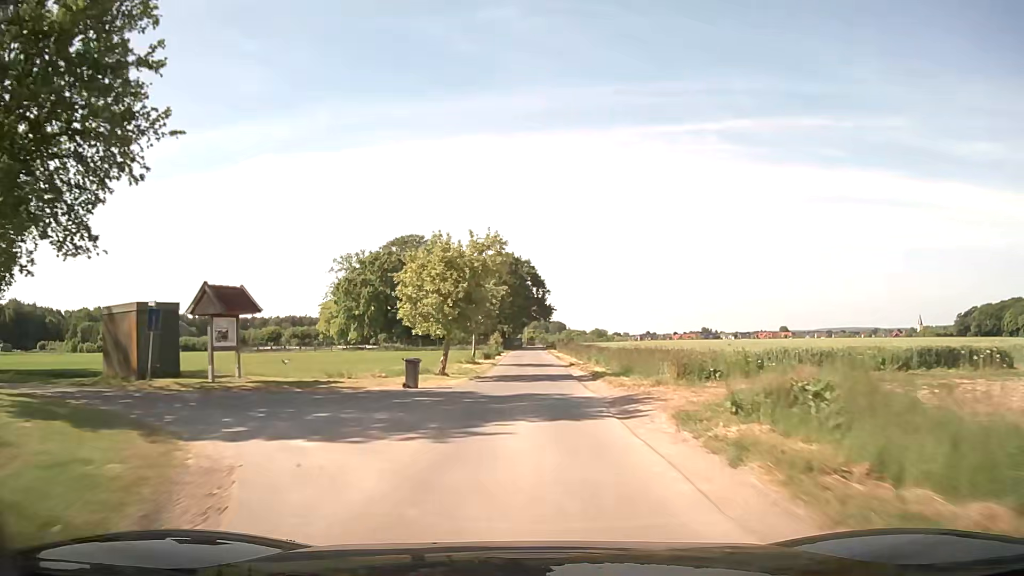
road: unclassified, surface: asphalt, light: Day
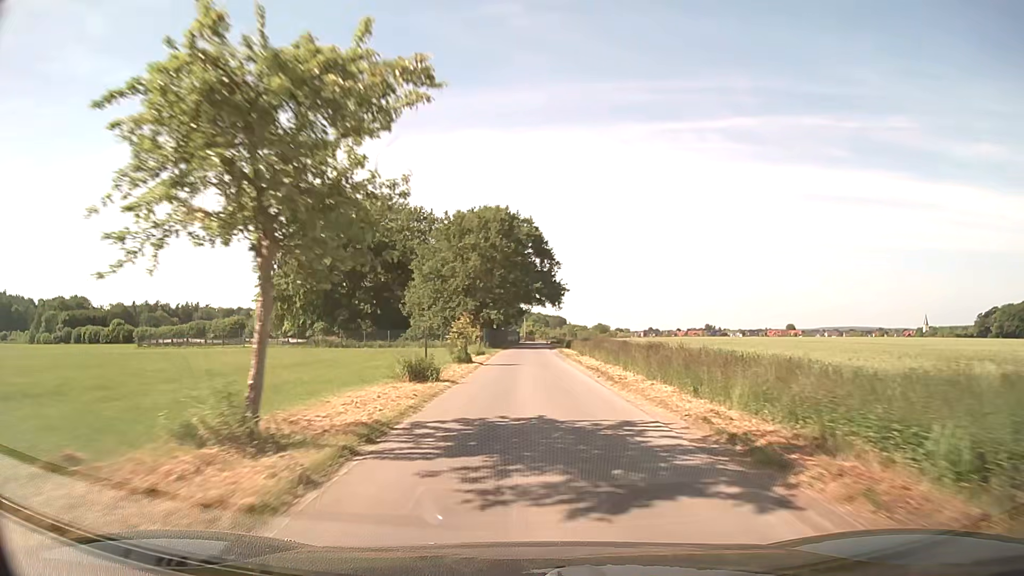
(0.0, +32.2) m; 0°
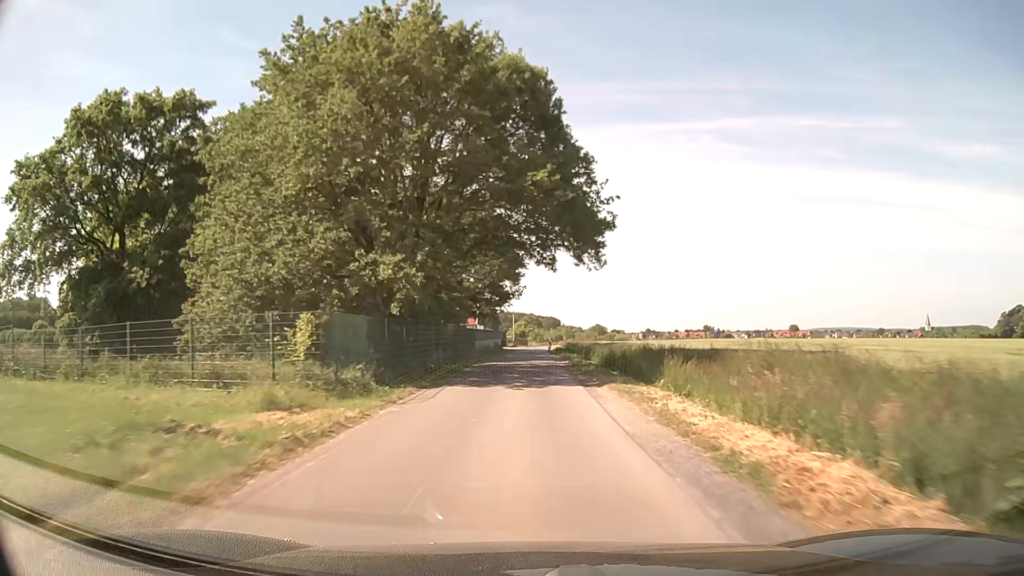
(+0.1, +43.0) m; +1°
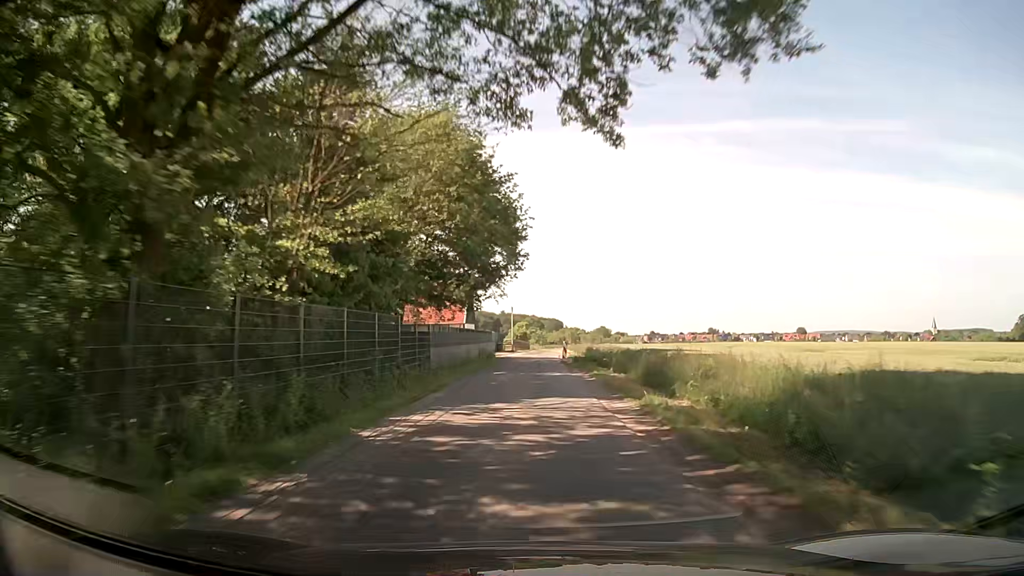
(-0.1, +21.3) m; 0°
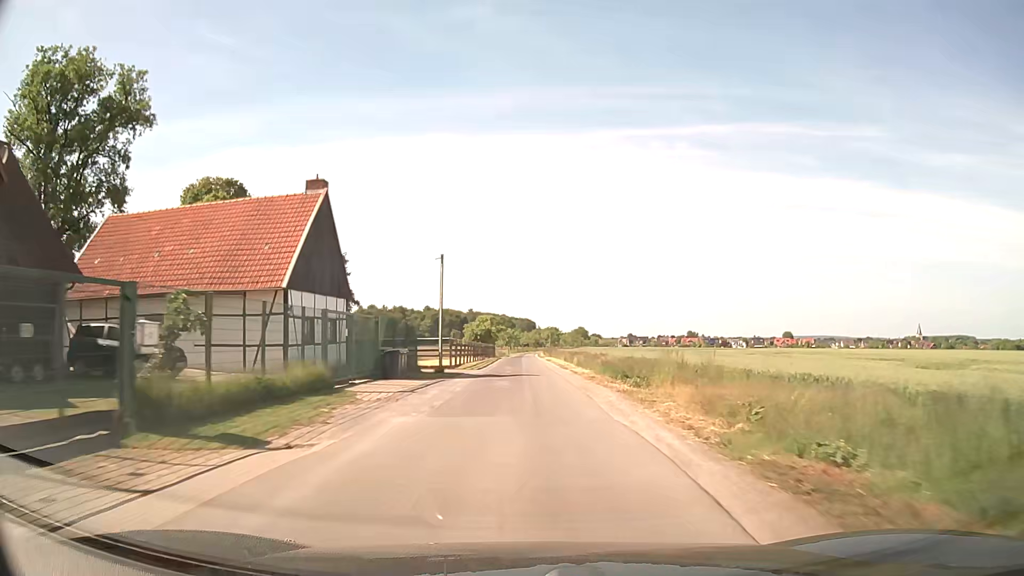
(+0.4, +51.0) m; +2°
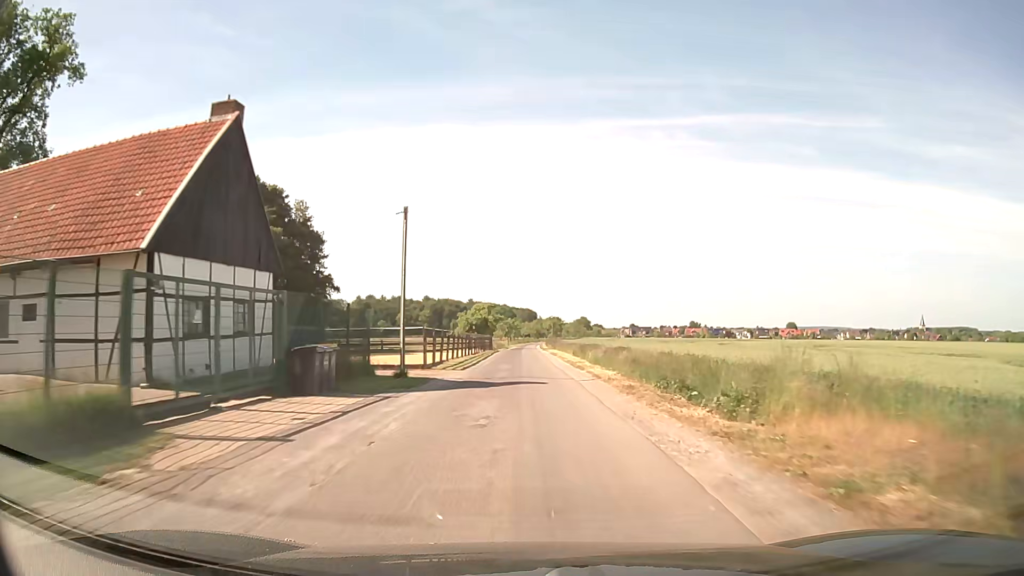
(0.0, +9.8) m; 0°
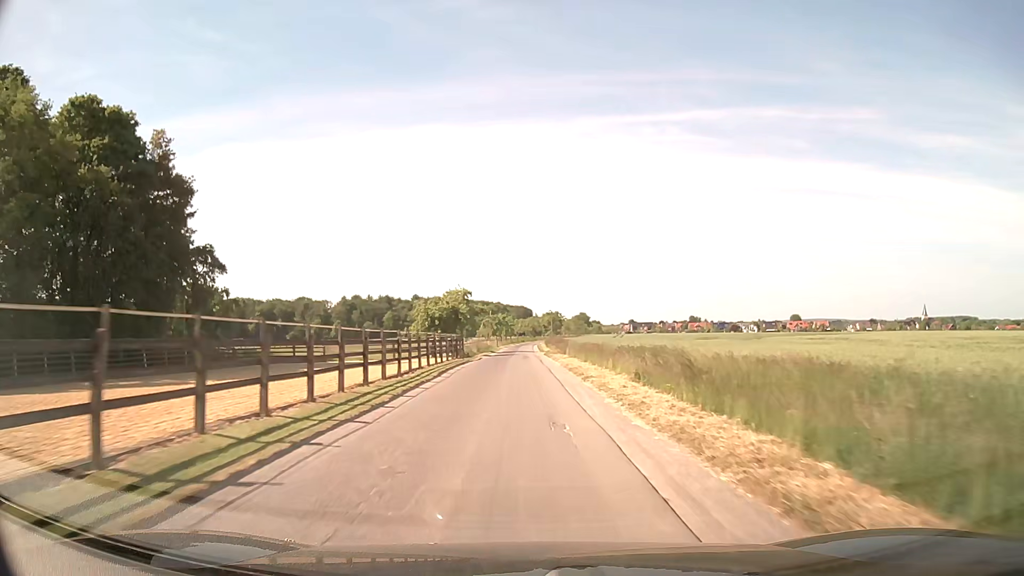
(+0.2, +29.3) m; 0°
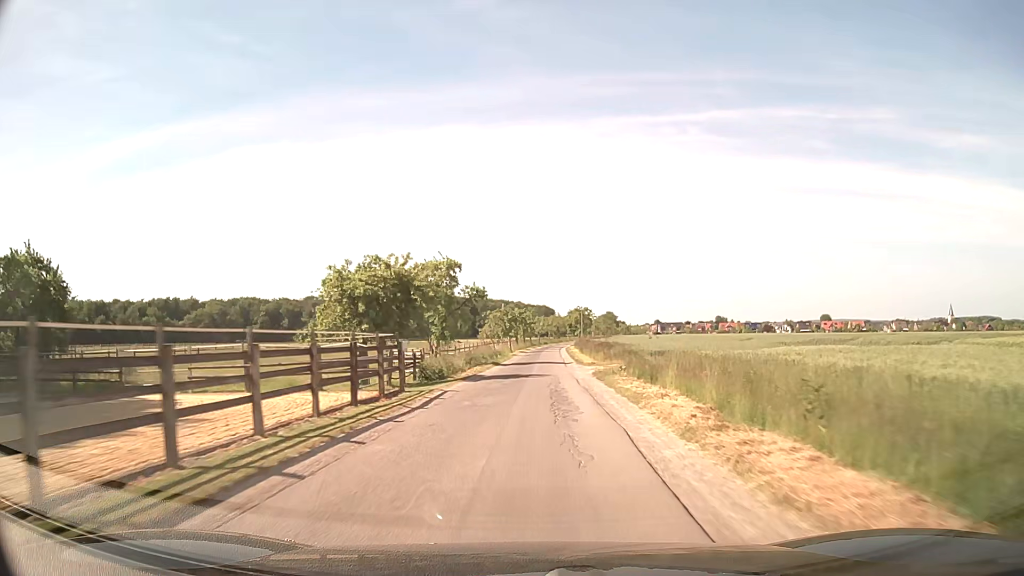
(-0.4, +29.3) m; -2°
(0, +10) (0, +20) (0, +30) (0, +40) (+1, +50) (+1, +60) (+2, +70) (+2, +80) (+2, +90) (+3, +100) m
